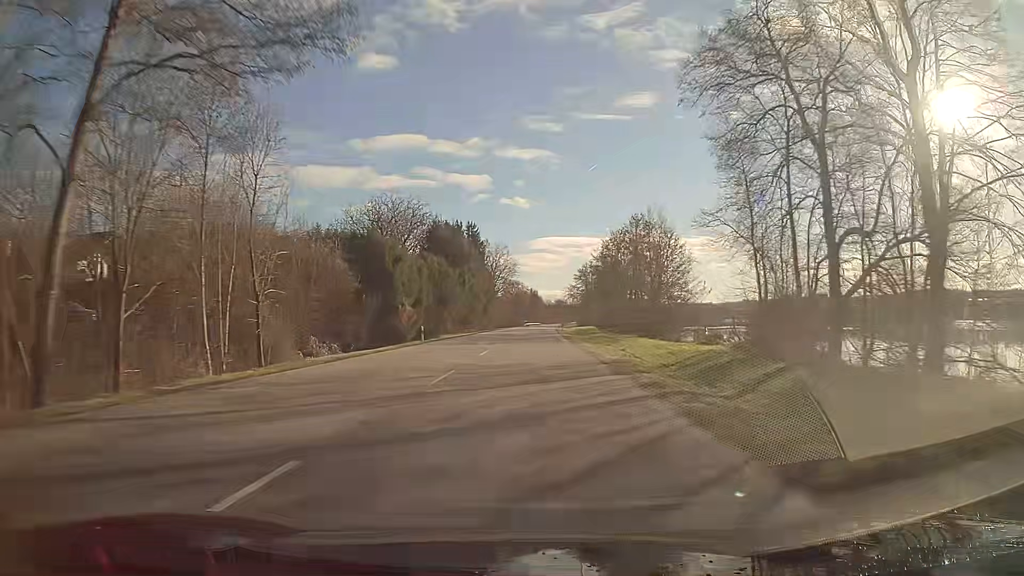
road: primary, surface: asphalt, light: Day
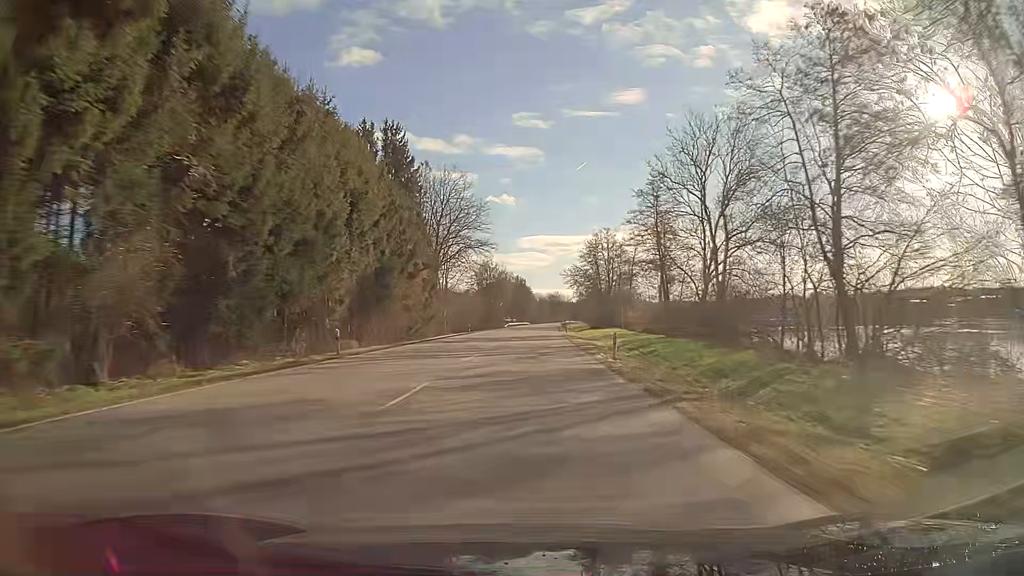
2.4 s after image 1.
(+0.5, +63.8) m; +1°
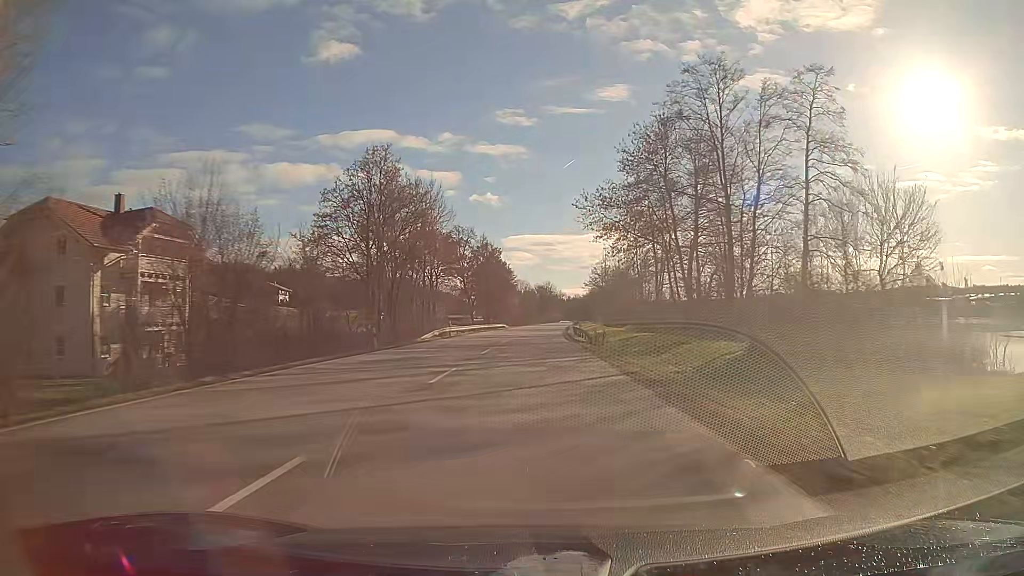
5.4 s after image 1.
(+0.8, +79.8) m; +1°
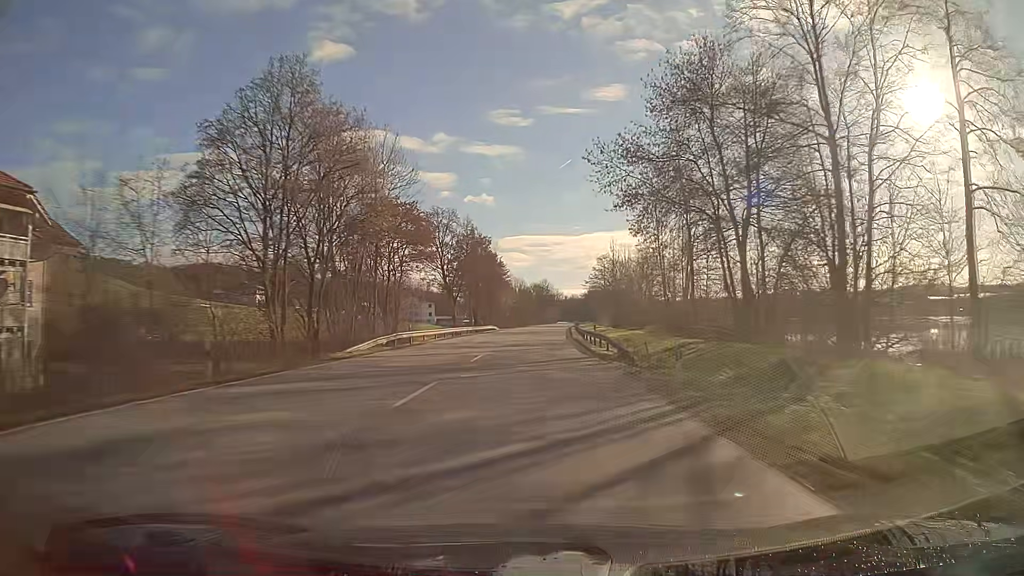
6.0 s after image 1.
(0.0, +16.0) m; 0°
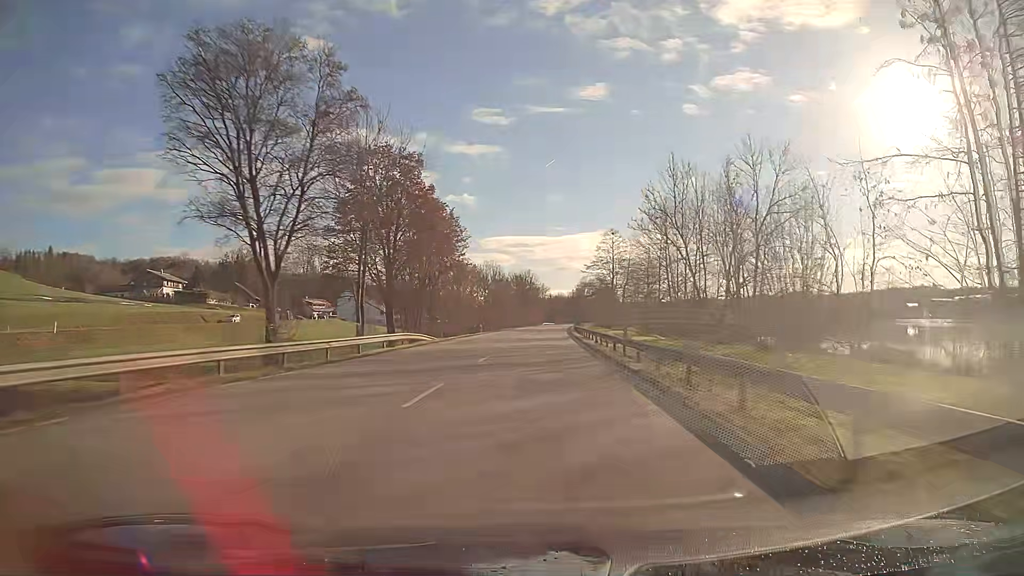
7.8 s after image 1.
(+0.6, +47.9) m; +2°
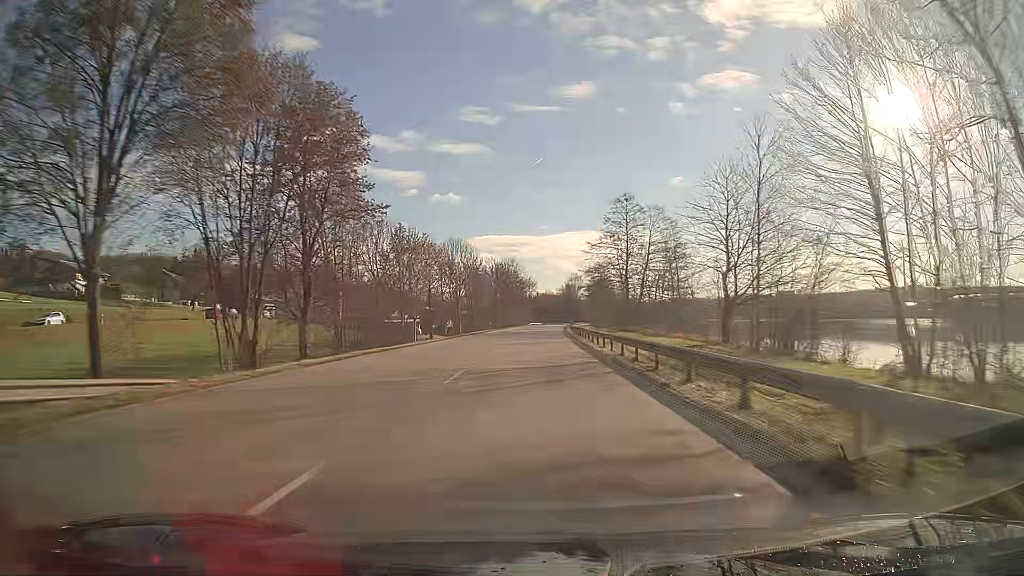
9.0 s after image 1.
(+0.3, +31.9) m; +1°
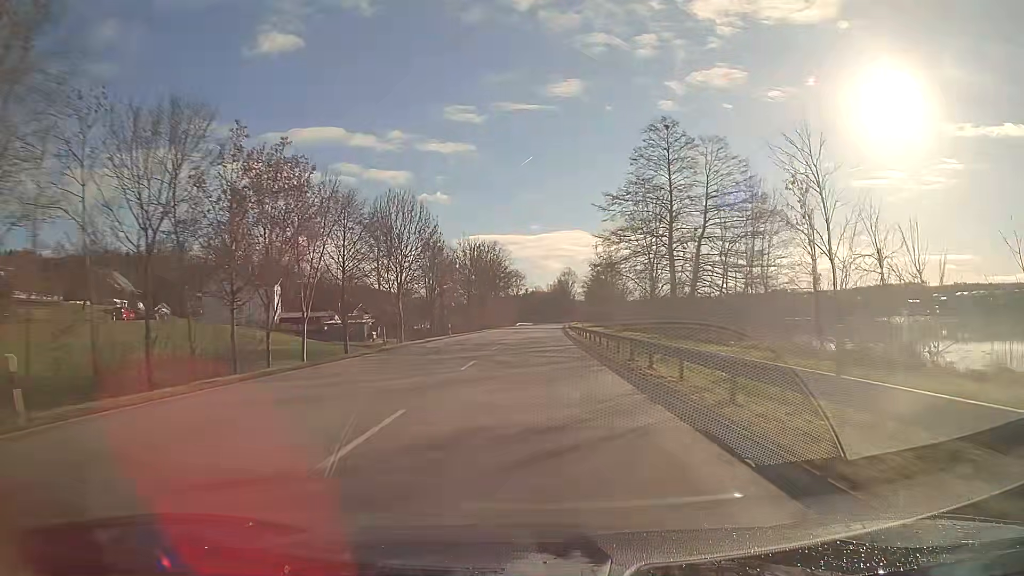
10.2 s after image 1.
(+0.2, +31.9) m; +1°
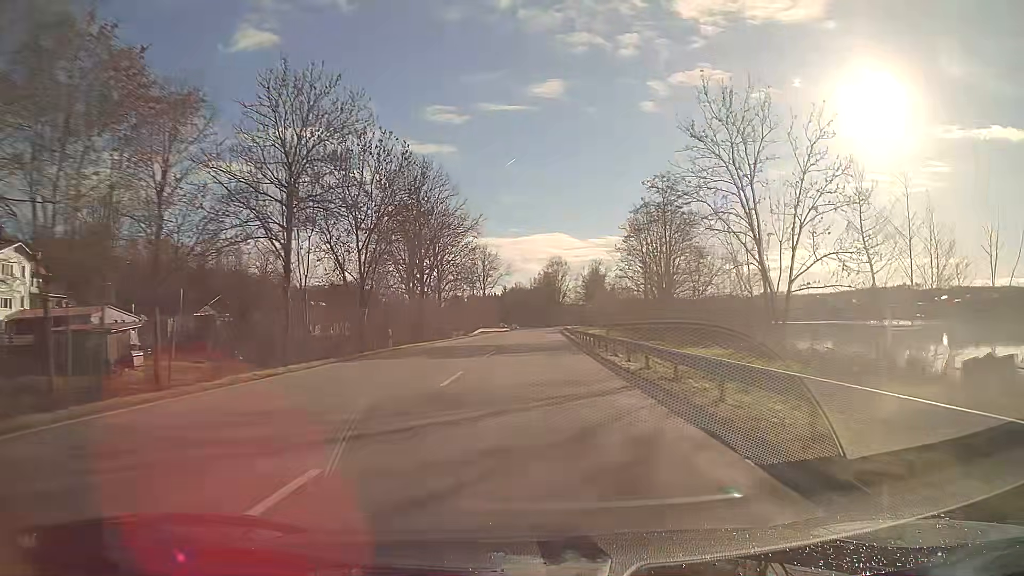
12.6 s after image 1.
(+0.9, +63.8) m; +2°
(0, +10) (0, +20) (0, +30) (0, +40) (+1, +50) (+1, +60) (+1, +70) (+1, +80) (+2, +90) (+2, +100) m
